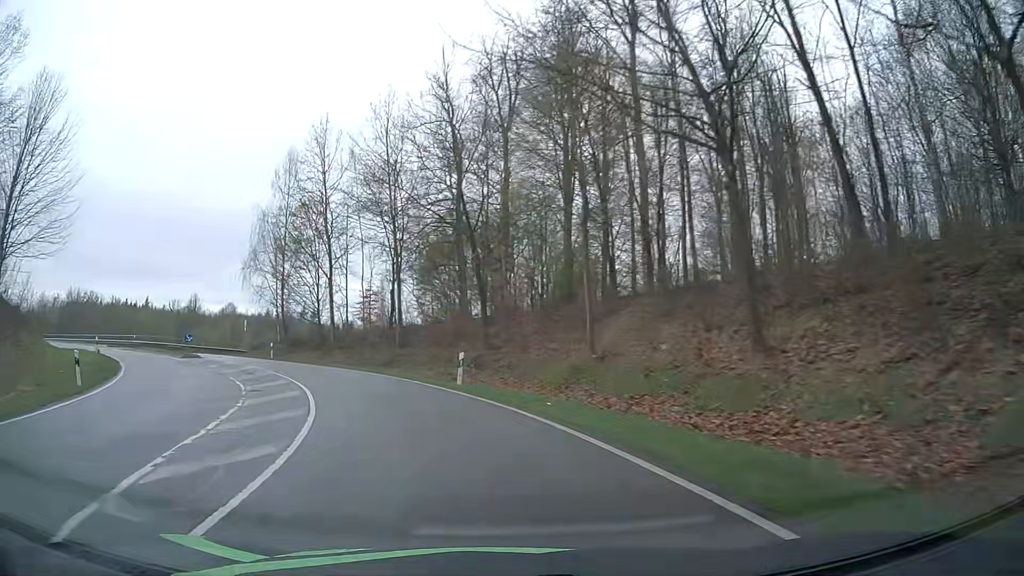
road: primary_link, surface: asphalt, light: Day
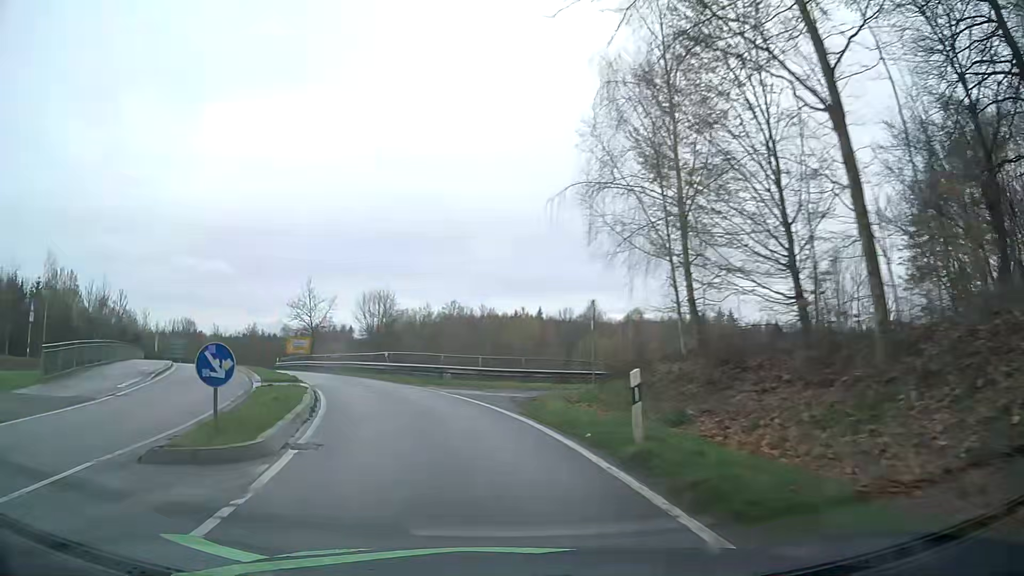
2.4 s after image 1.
(-10.1, +32.0) m; -35°
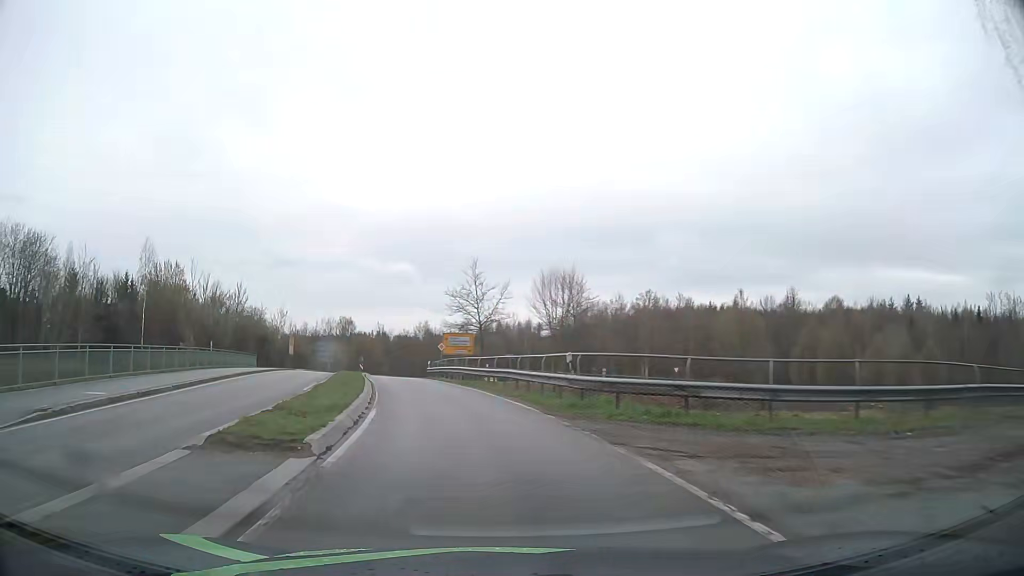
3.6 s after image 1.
(-2.5, +16.6) m; -17°
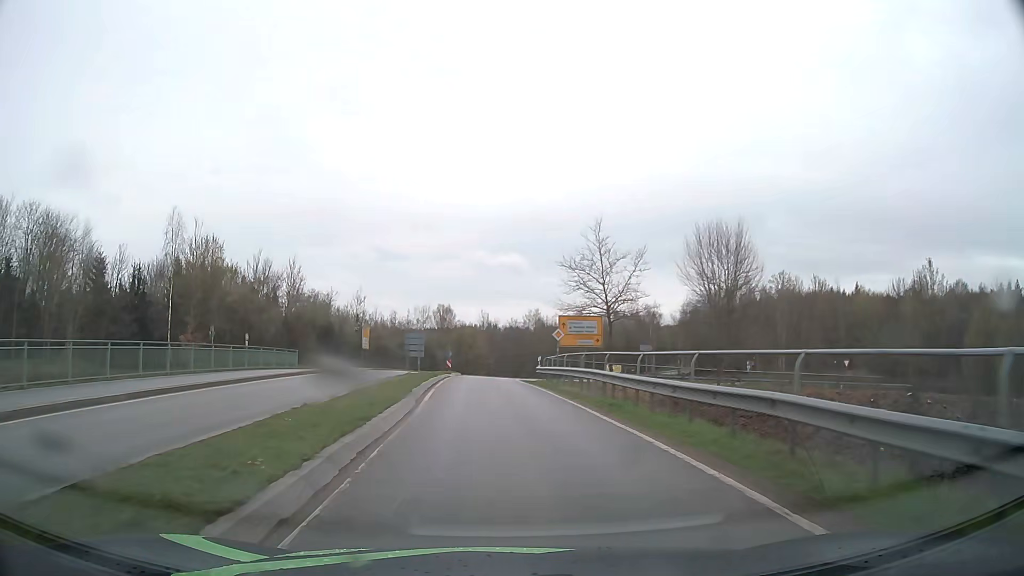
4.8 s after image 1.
(-1.7, +16.7) m; -10°
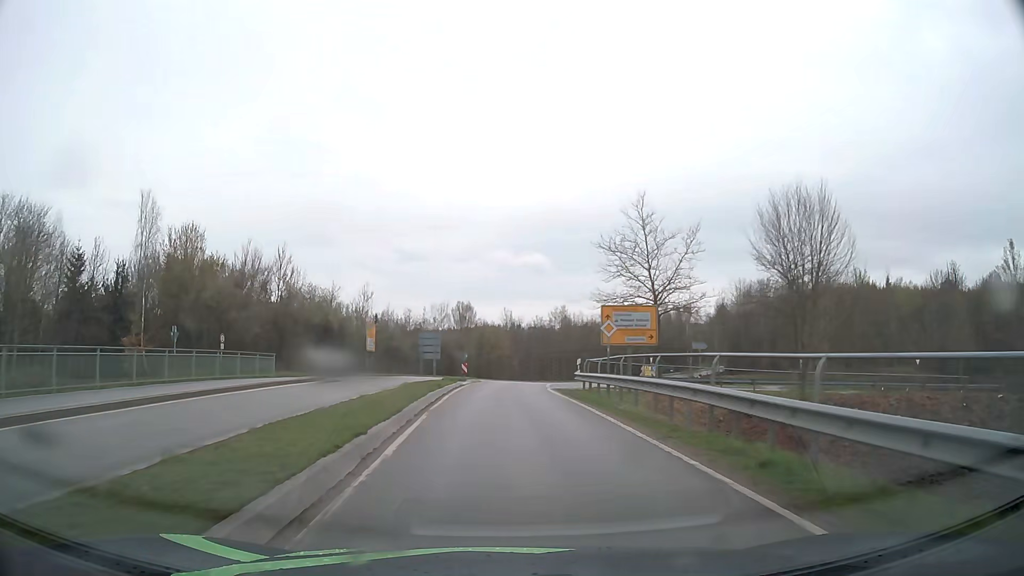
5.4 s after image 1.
(-0.2, +8.6) m; -2°
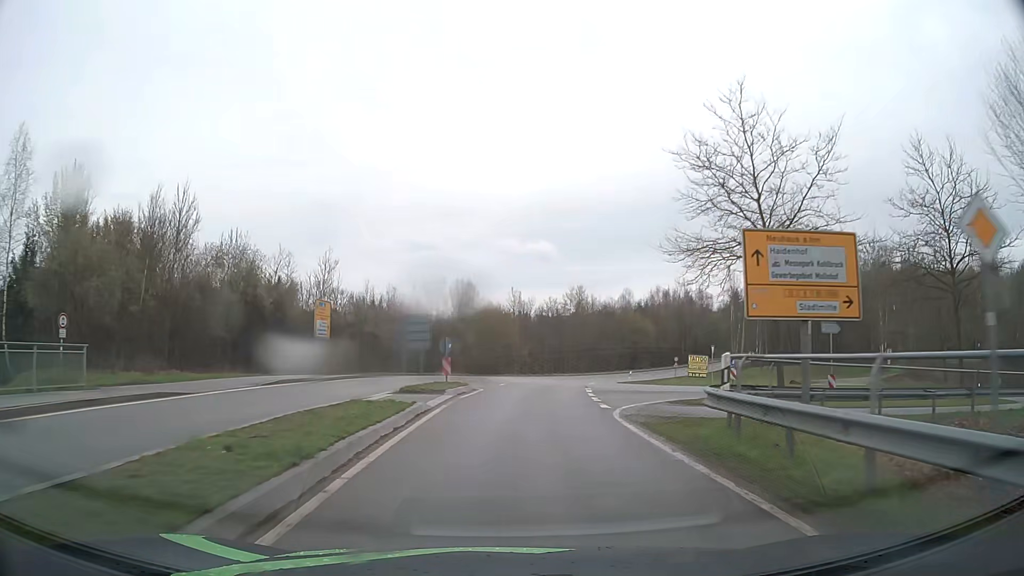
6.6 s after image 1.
(-0.2, +17.6) m; -1°
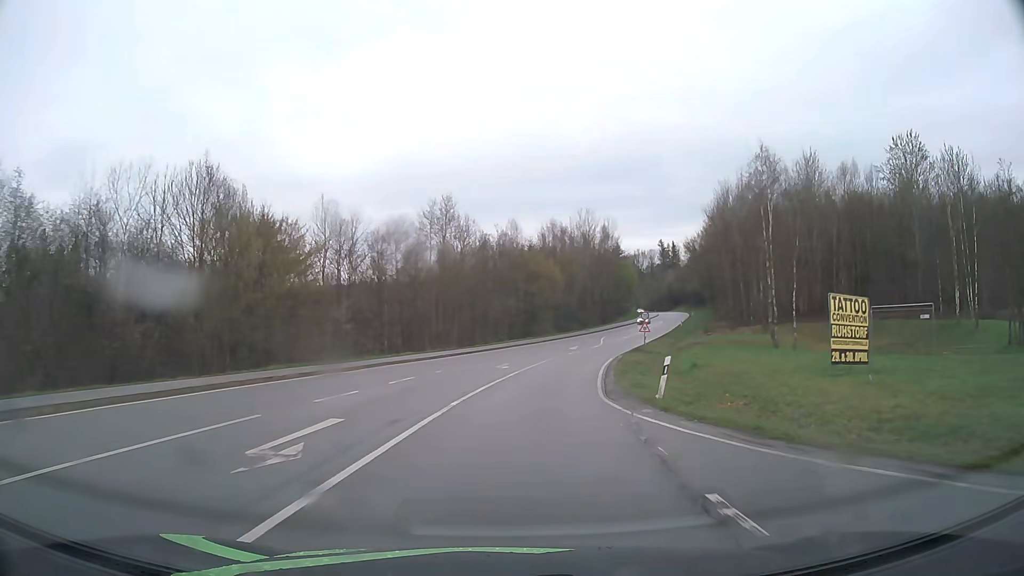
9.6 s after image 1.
(+4.1, +46.0) m; +12°
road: secondary
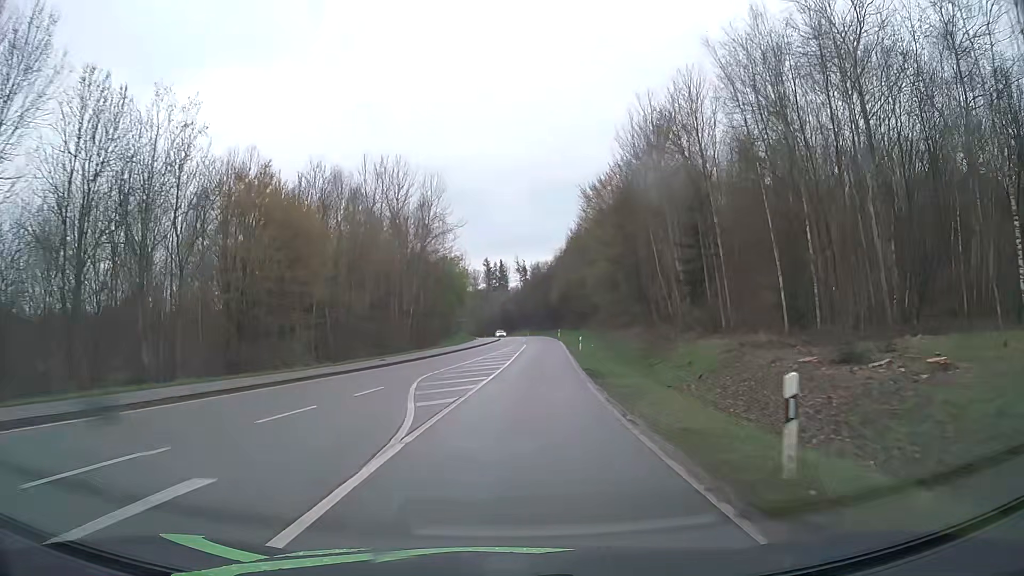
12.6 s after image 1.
(+6.8, +50.4) m; +15°
